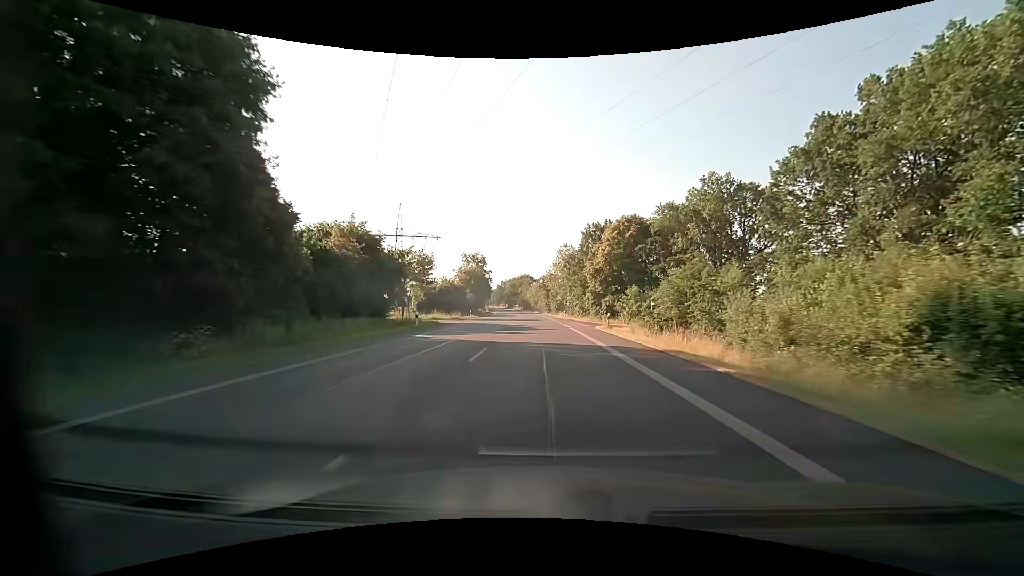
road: primary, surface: asphalt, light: Day
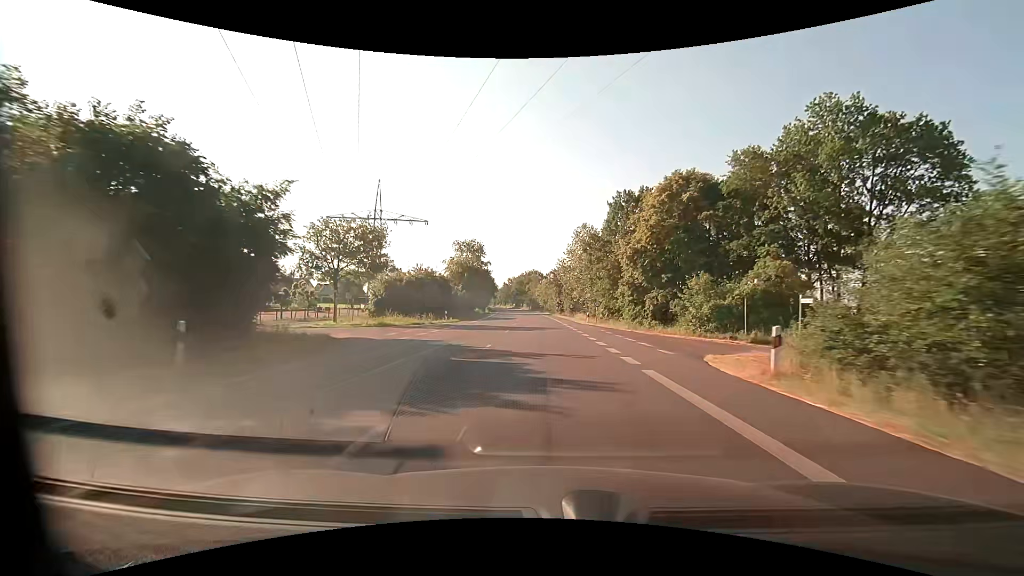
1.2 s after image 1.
(-0.3, +22.5) m; -1°
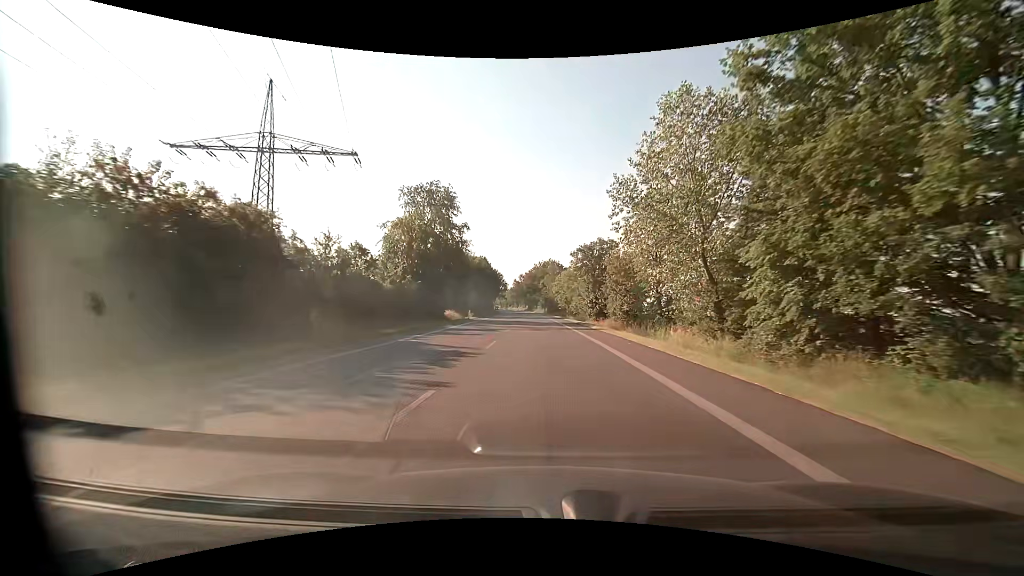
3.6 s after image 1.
(-0.7, +45.0) m; -2°
(0, +10) (0, +20) (0, +30) (-1, +40) (-1, +50) (-1, +60) (-2, +70) (-2, +80) (-3, +90) (-3, +100) m
